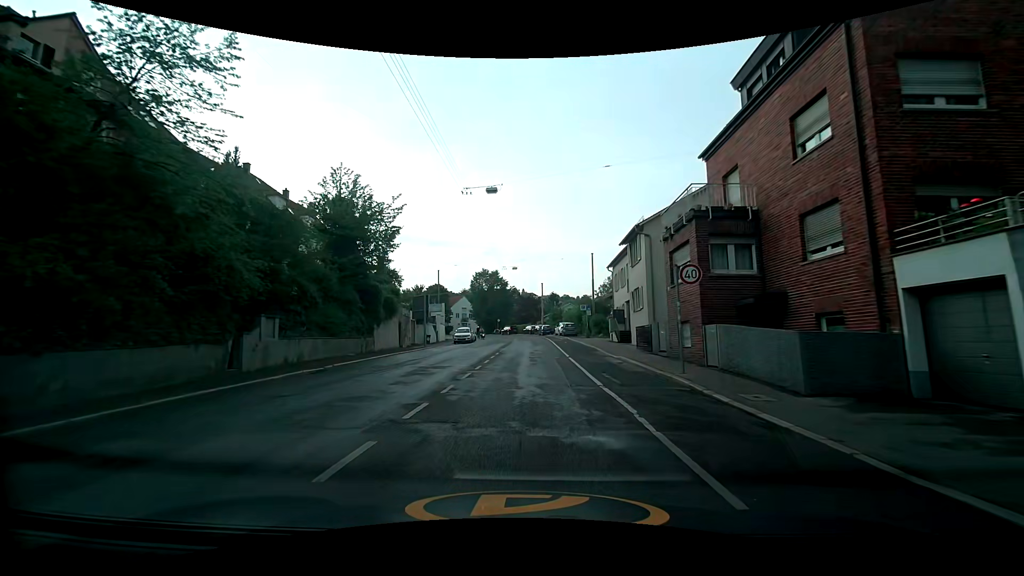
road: secondary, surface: asphalt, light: Day
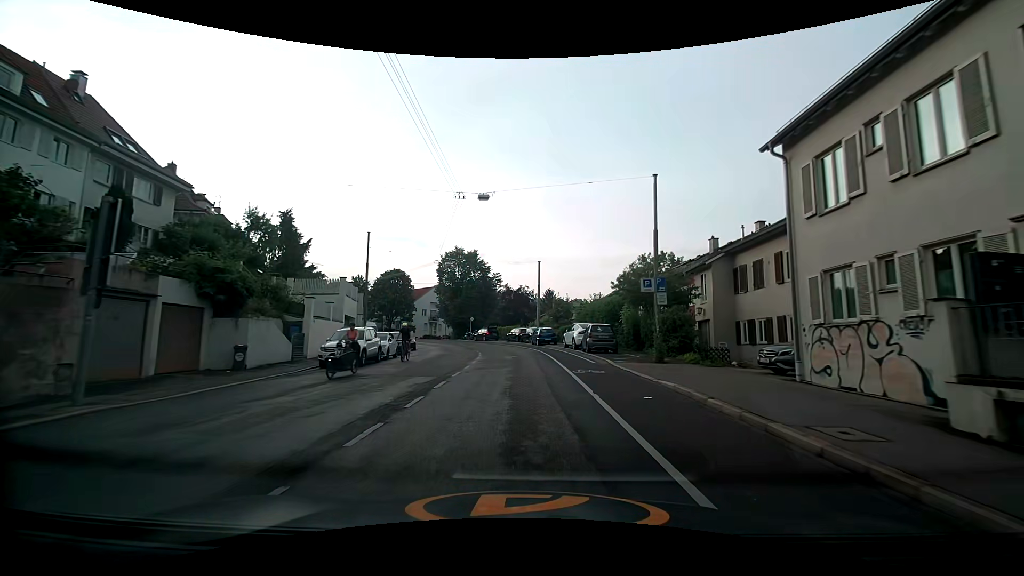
(+1.0, +31.5) m; +1°
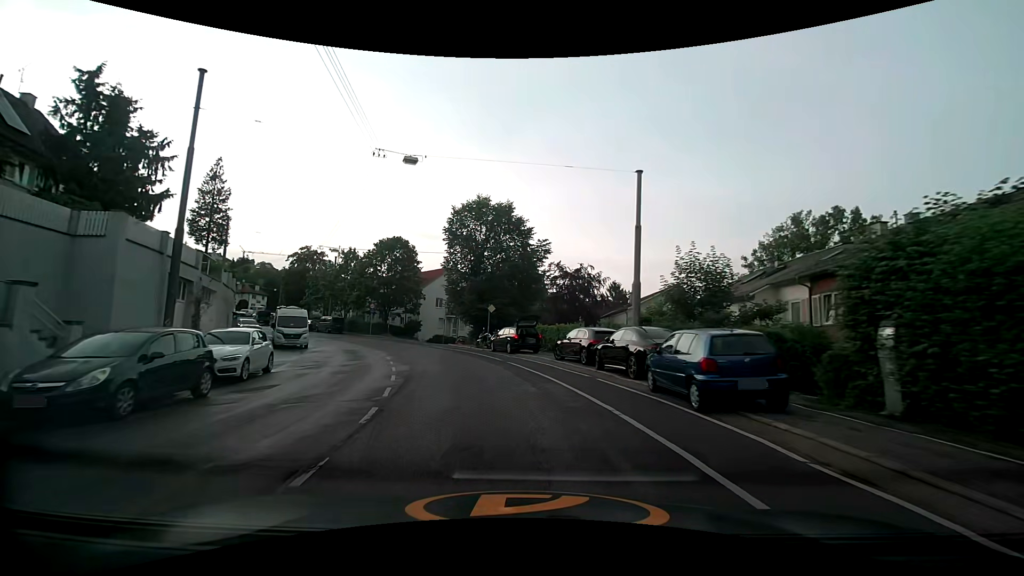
(-0.8, +31.2) m; -5°
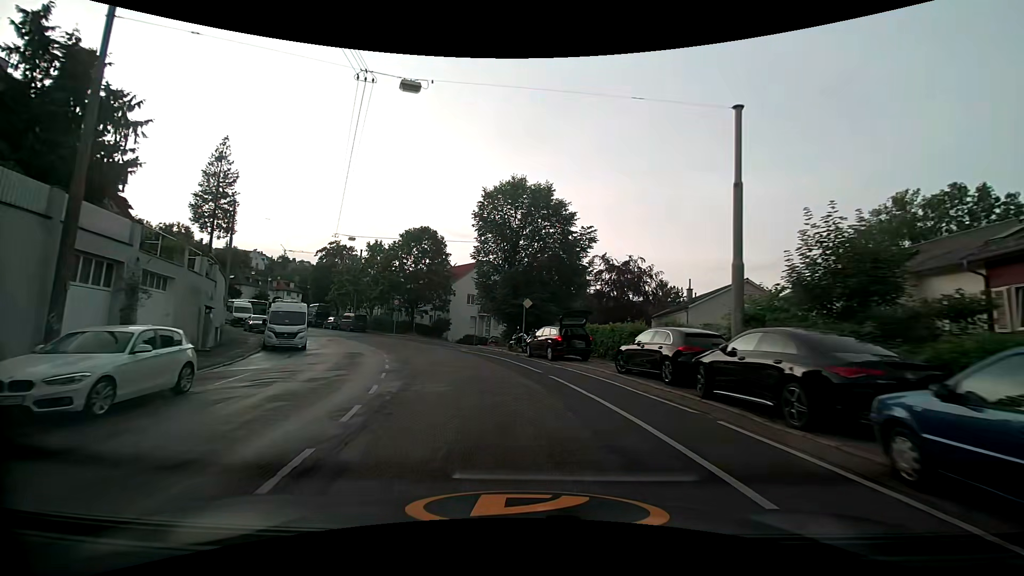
(-0.3, +6.3) m; -4°
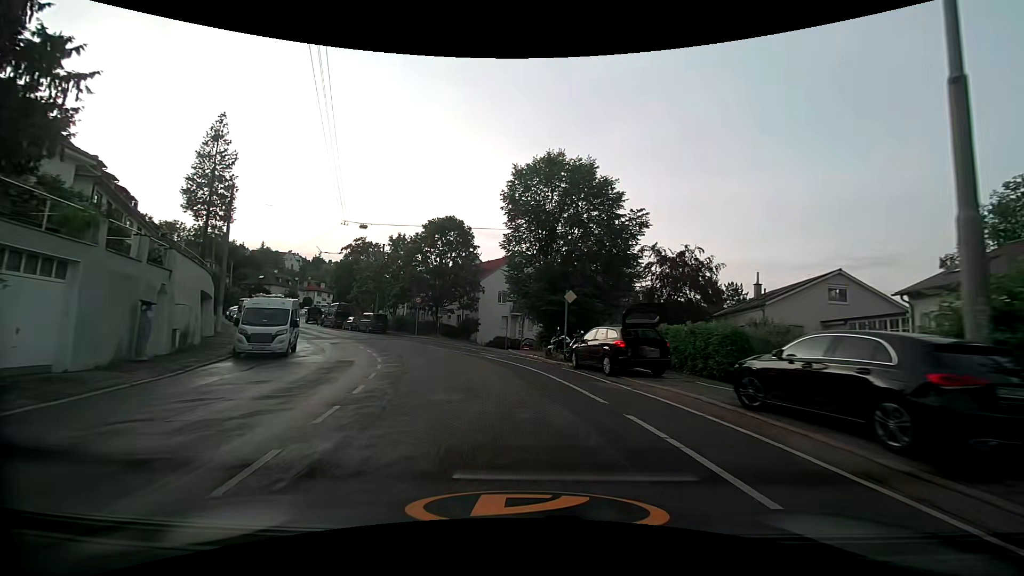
(-0.2, +6.3) m; -4°
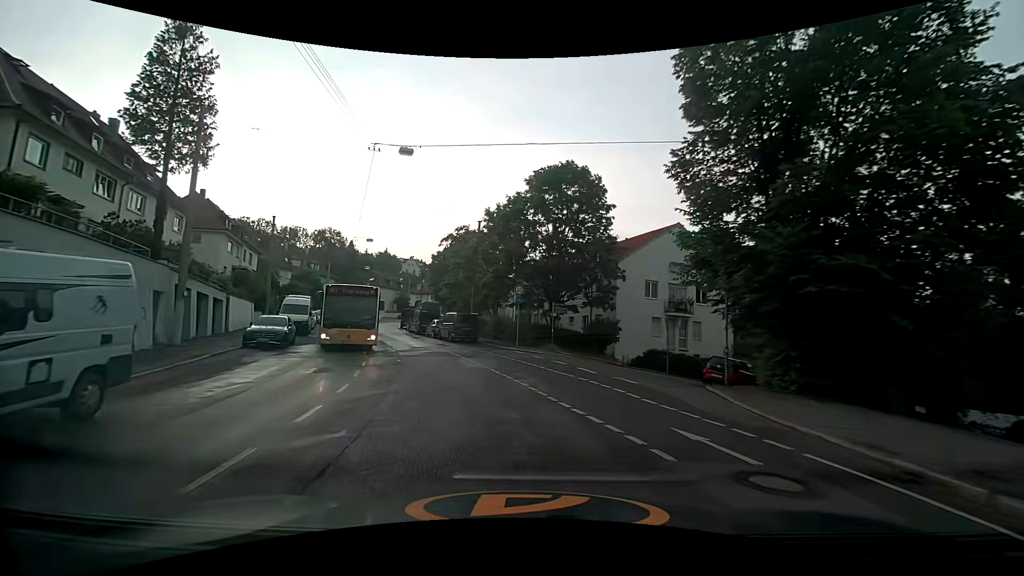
(-2.2, +18.2) m; -14°
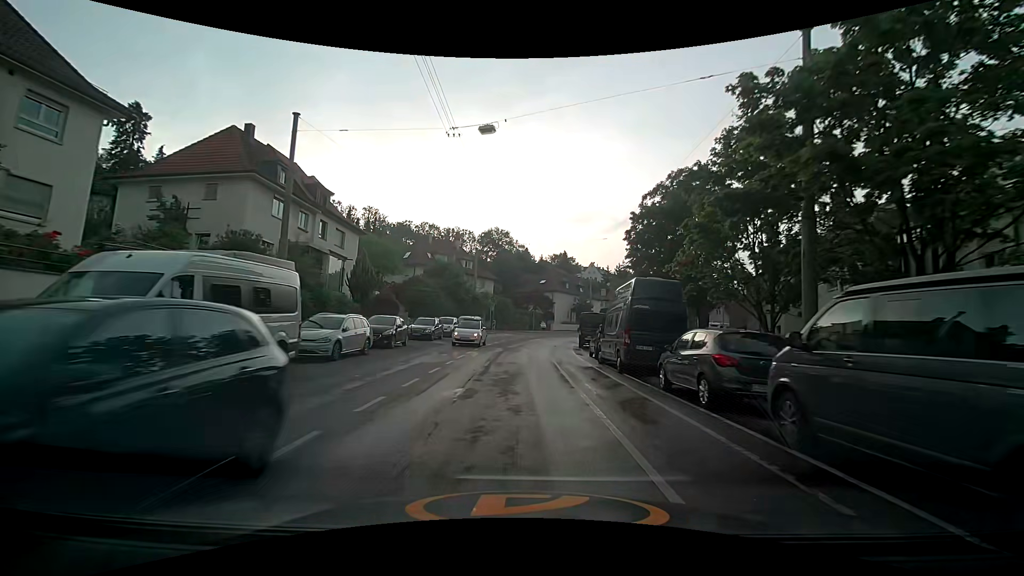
(-6.6, +29.4) m; -22°
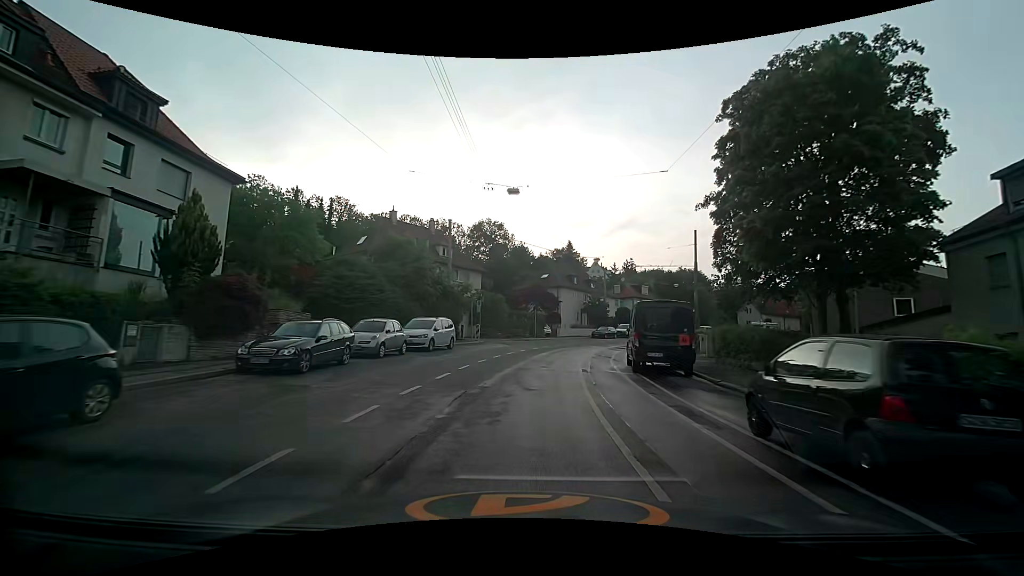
(+0.1, +18.2) m; +1°
(0, +10) (0, +20) (+2, +30) (+4, +40) (+7, +49) (+12, +58) (+17, +67) (+23, +75) (+30, +82) (+37, +88) m
